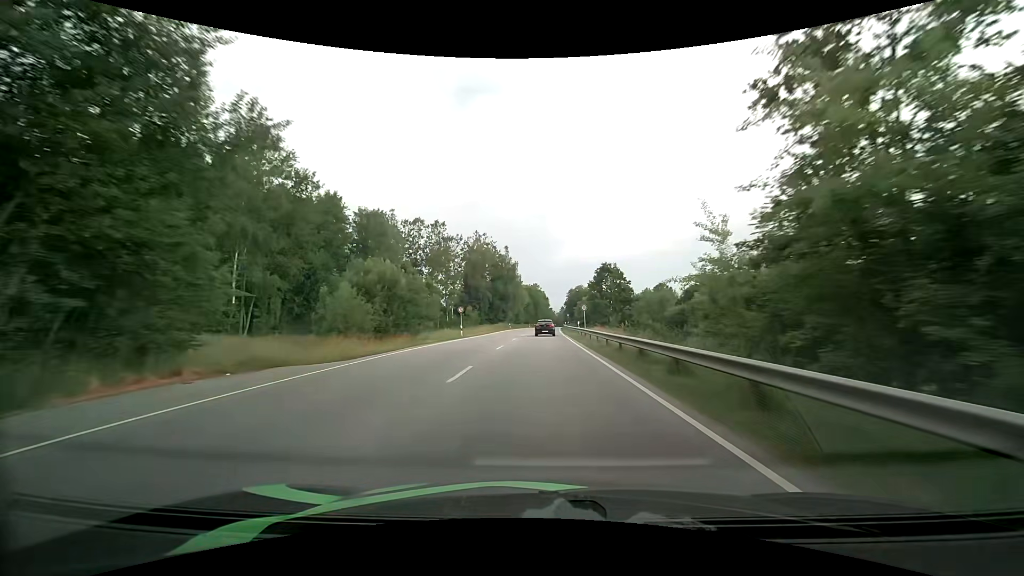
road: primary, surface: asphalt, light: Day
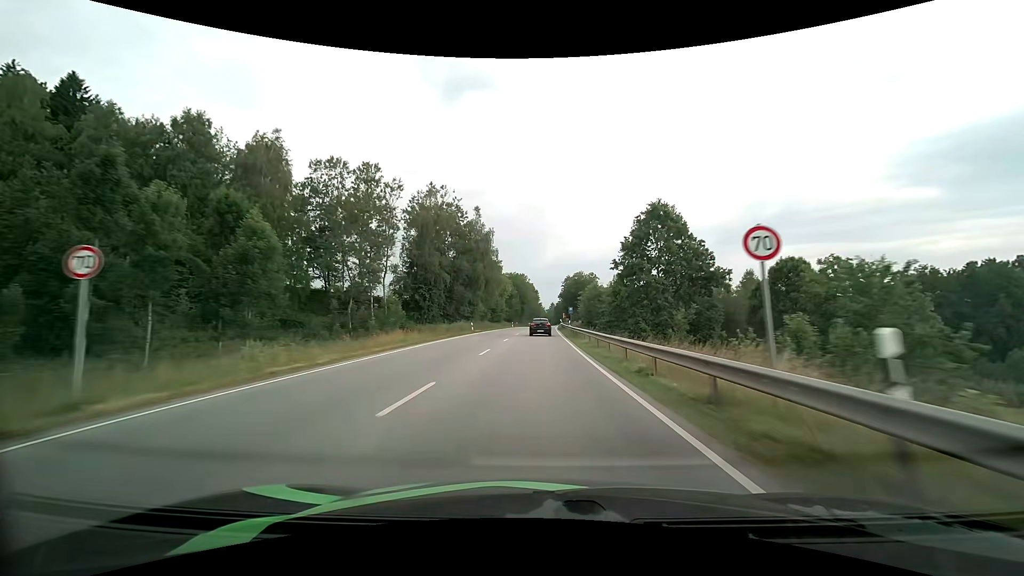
(+0.4, +39.6) m; +1°
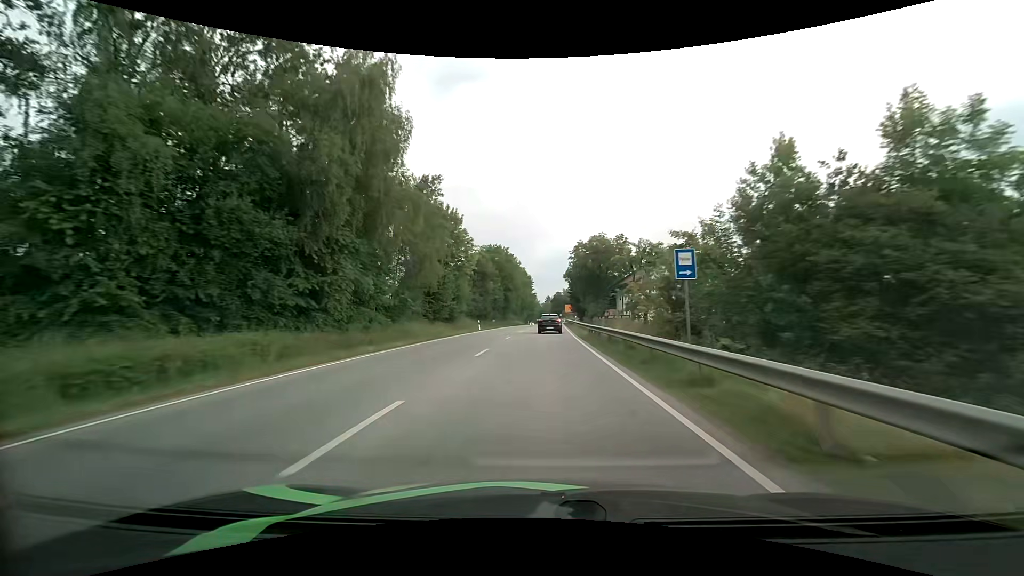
(+0.3, +50.6) m; +1°
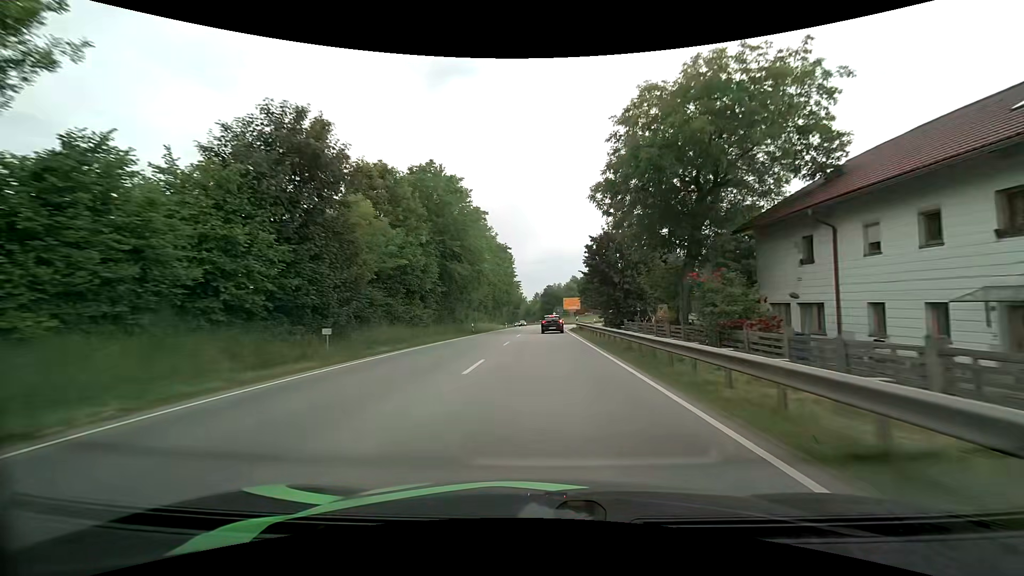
(+0.6, +51.8) m; +1°
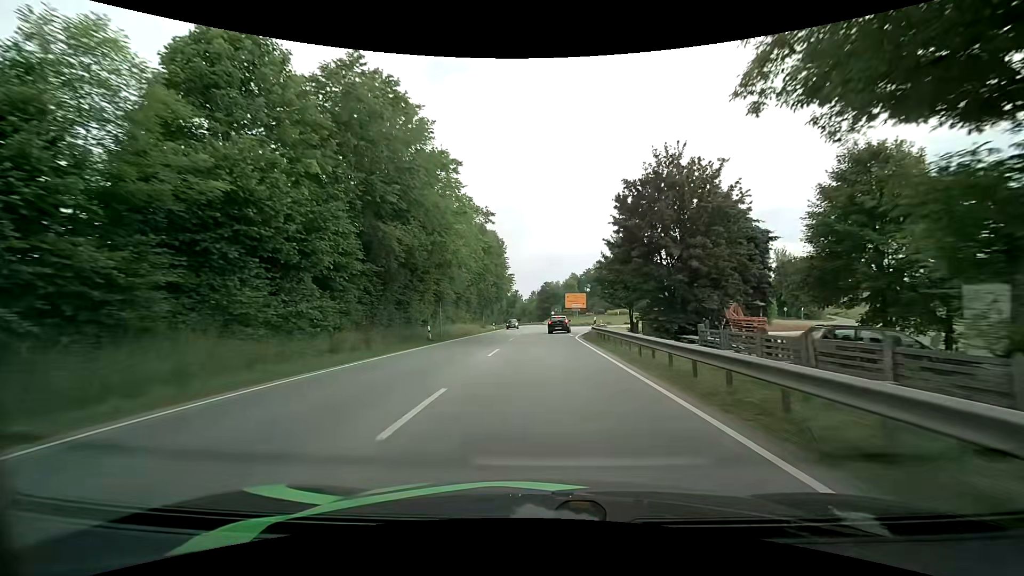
(0.0, +18.0) m; 0°
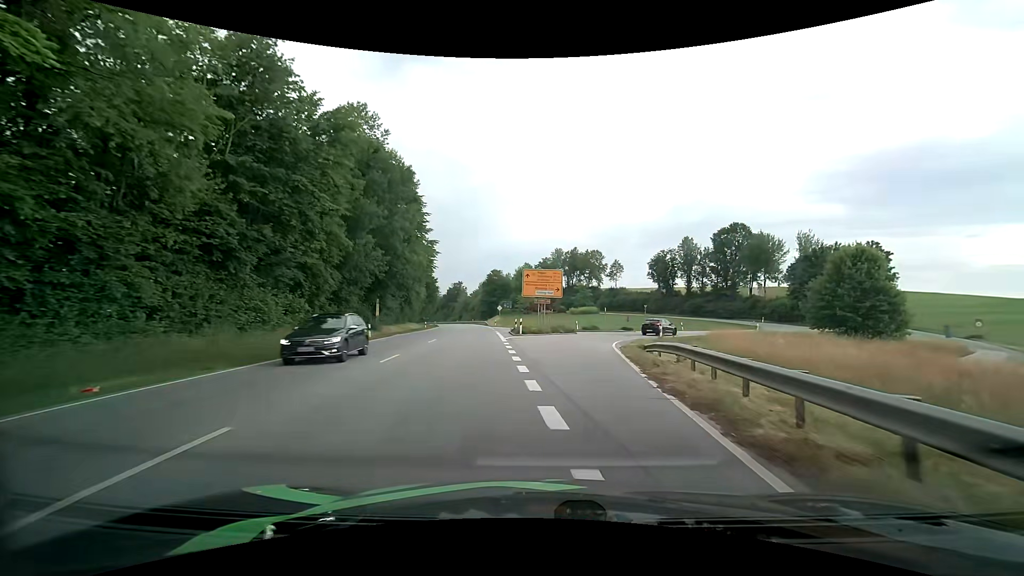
(+1.2, +38.4) m; +6°
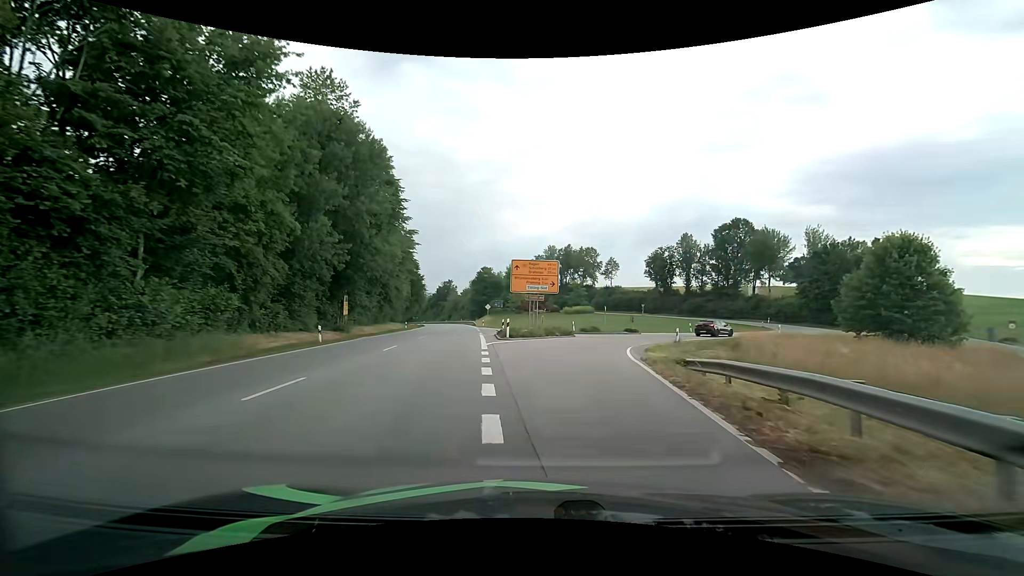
(0.0, +6.5) m; +1°
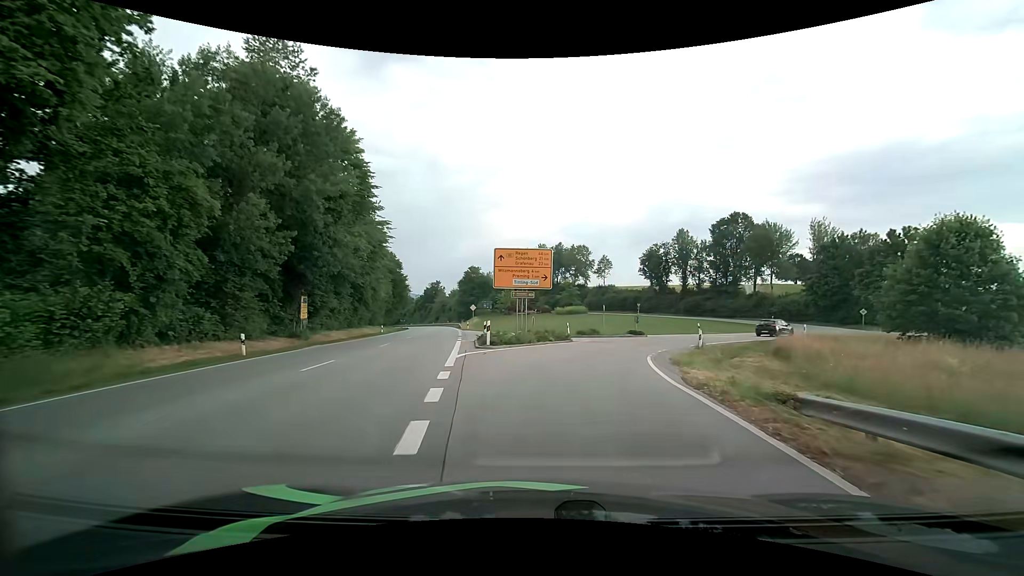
(0.0, +6.2) m; +1°
(0, +10) (+2, +20) (+6, +29) (+12, +37) (+19, +44) (+26, +52) (+32, +60) (+36, +68) (+39, +78) (+39, +88) m
